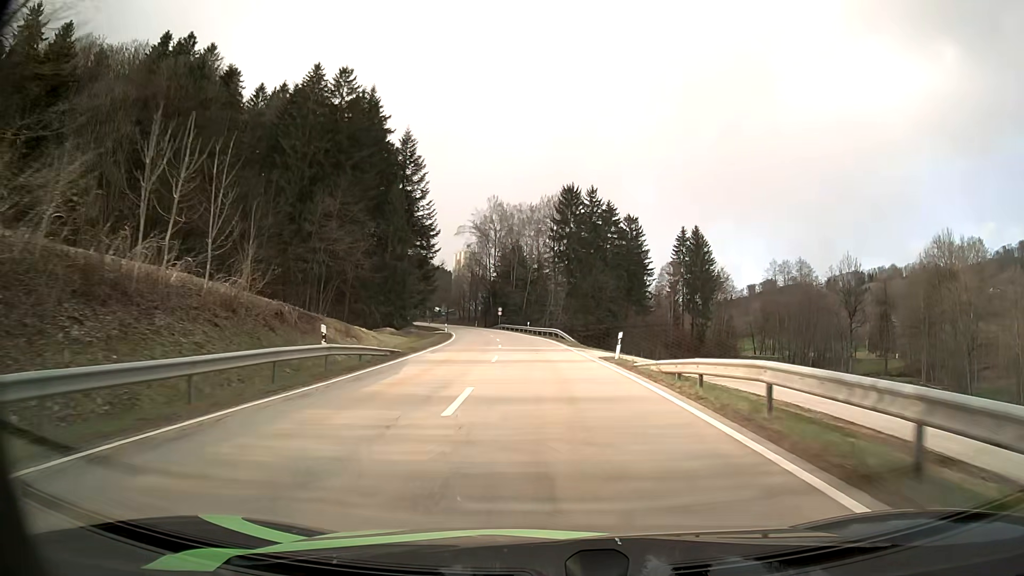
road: secondary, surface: asphalt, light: Day
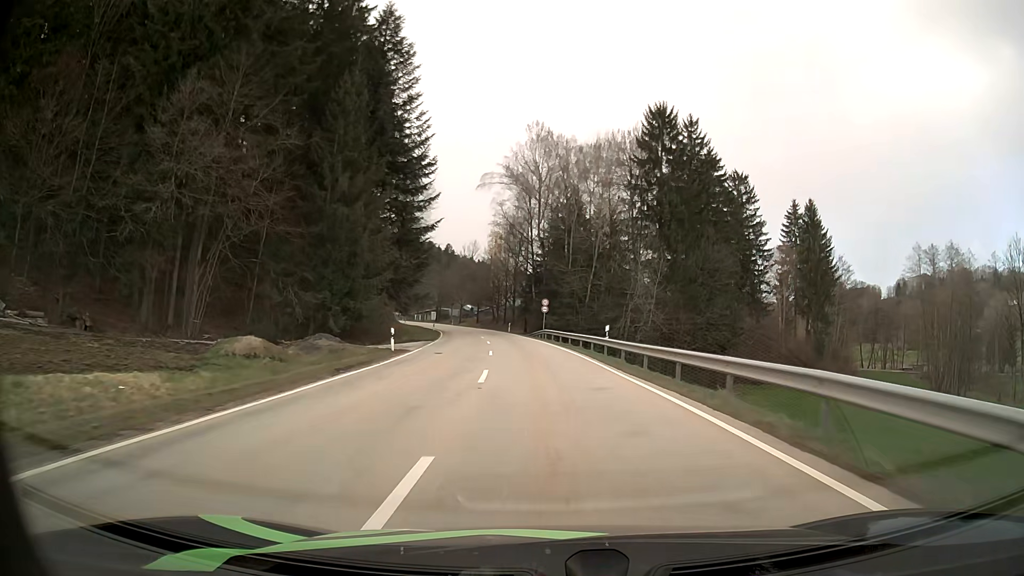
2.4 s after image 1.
(-2.2, +46.8) m; -5°
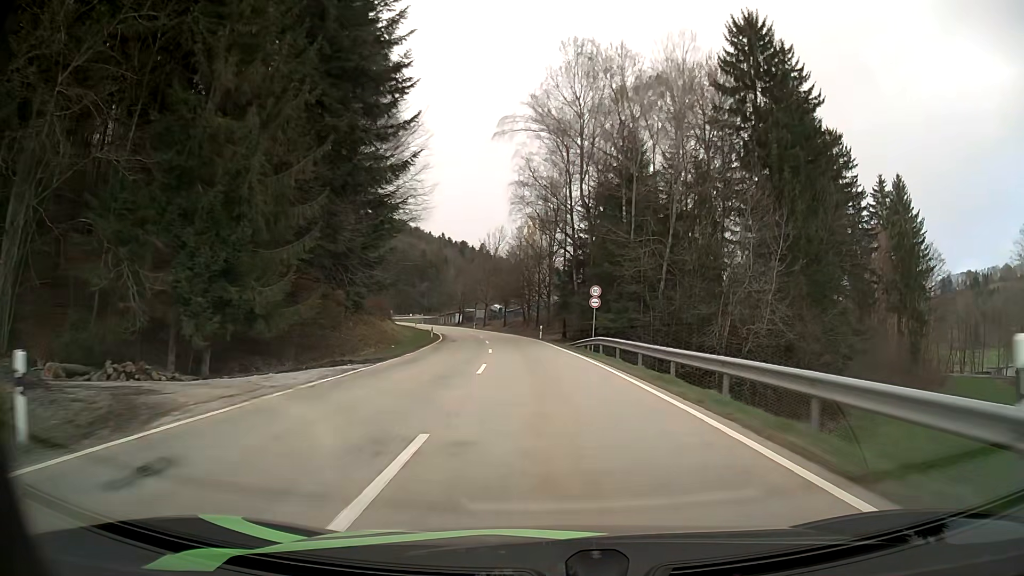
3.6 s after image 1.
(-0.6, +23.8) m; -3°
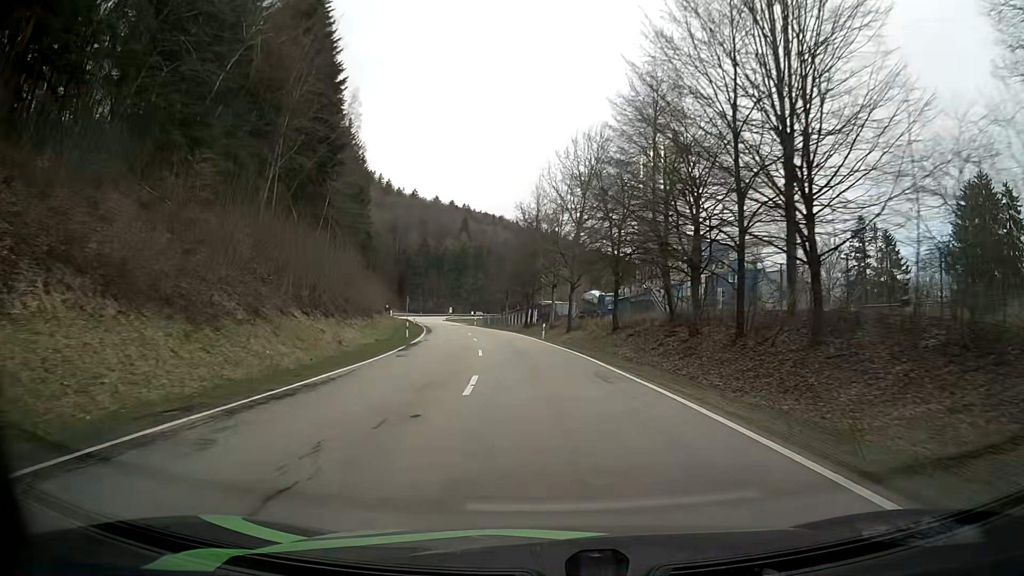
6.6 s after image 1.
(-4.3, +57.8) m; -8°
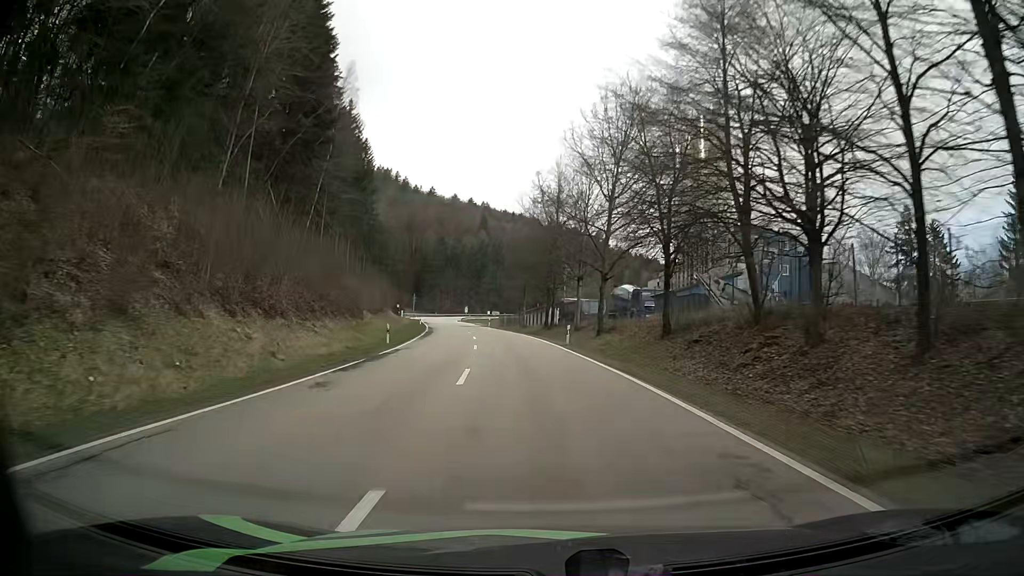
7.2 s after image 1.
(-0.2, +10.8) m; -3°
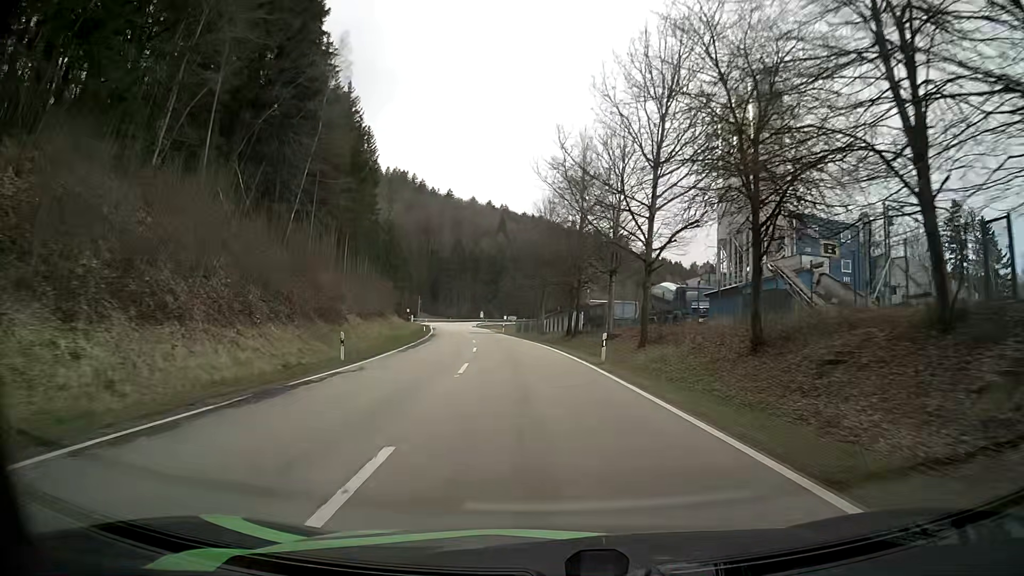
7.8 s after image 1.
(-0.1, +10.6) m; -1°
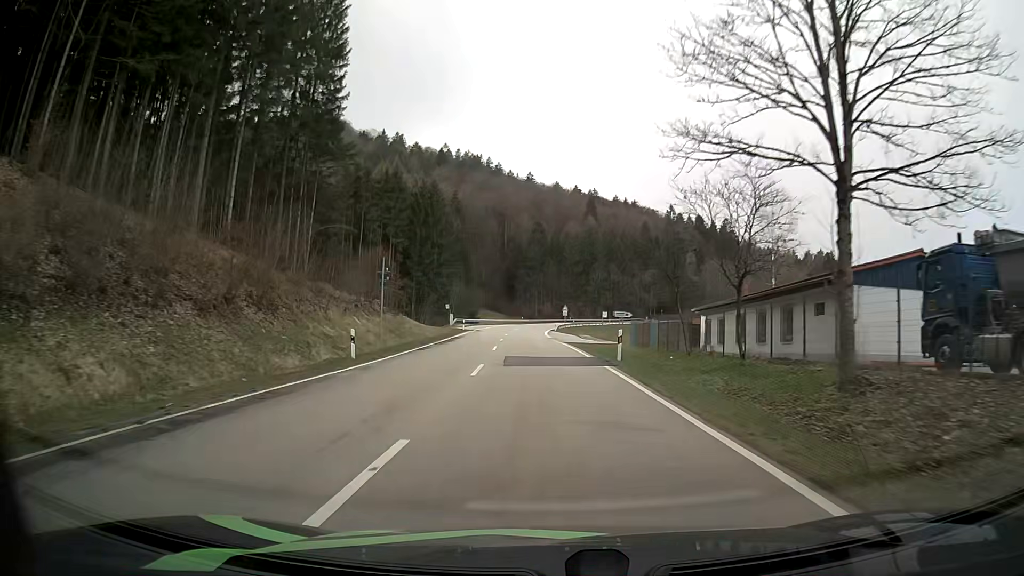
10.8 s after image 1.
(-4.2, +52.4) m; -8°
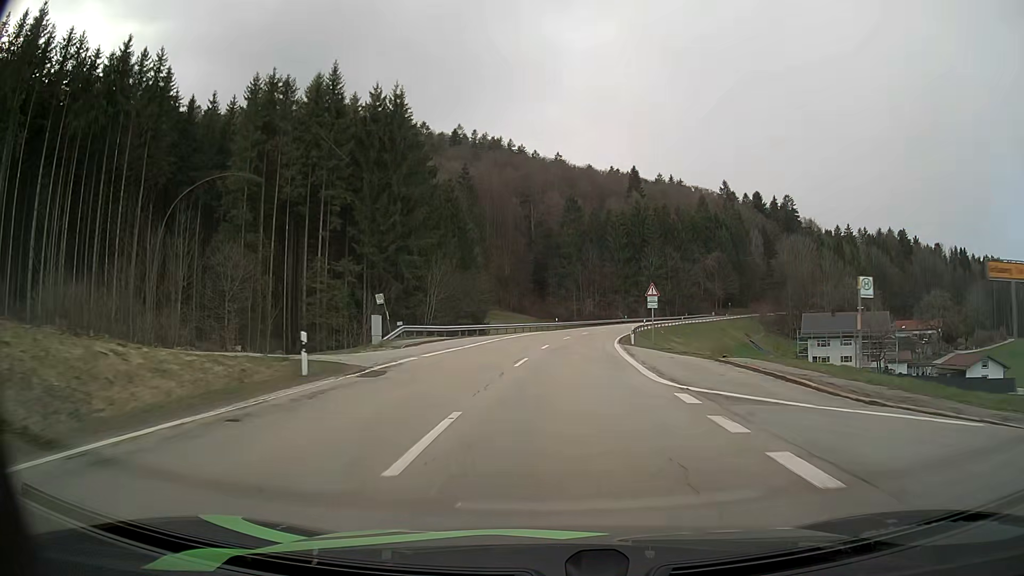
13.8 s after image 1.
(-1.7, +51.2) m; -3°
(0, +10) (0, +20) (+1, +30) (+2, +40) (+3, +50) (+4, +60) (+6, +70) (+8, +79) (+10, +89) (+13, +99) m
